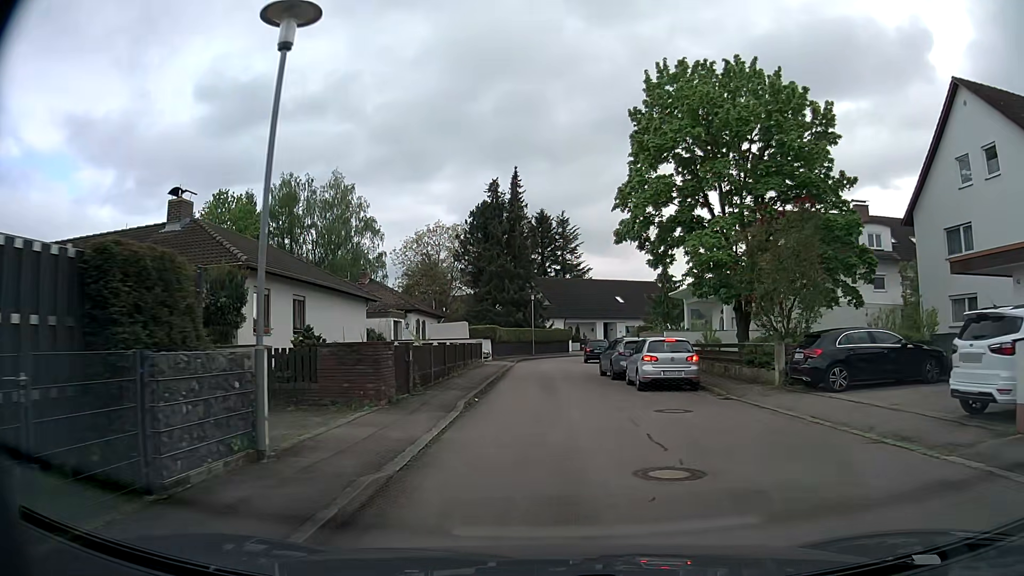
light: Day
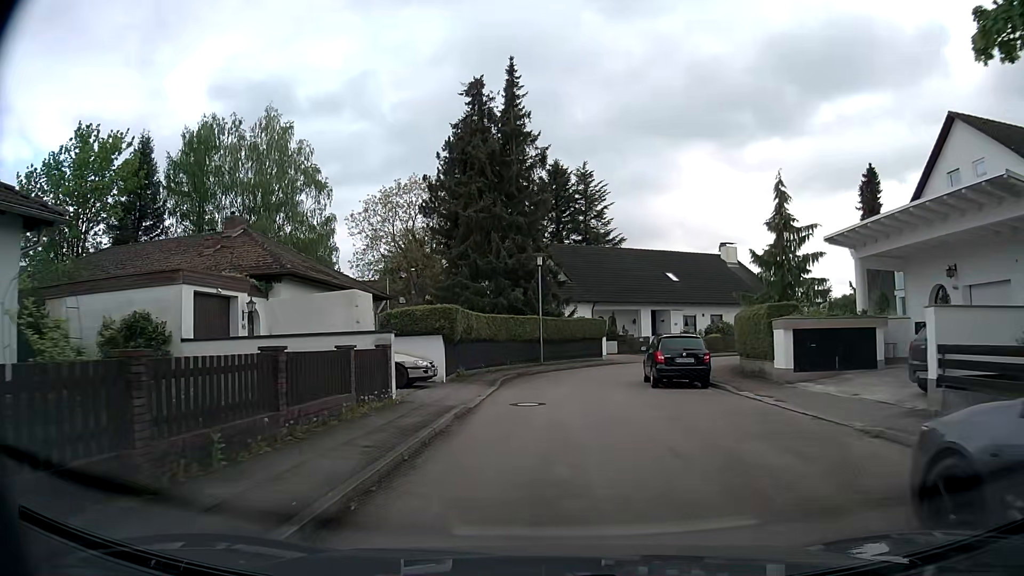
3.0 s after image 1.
(0.0, +23.6) m; -1°
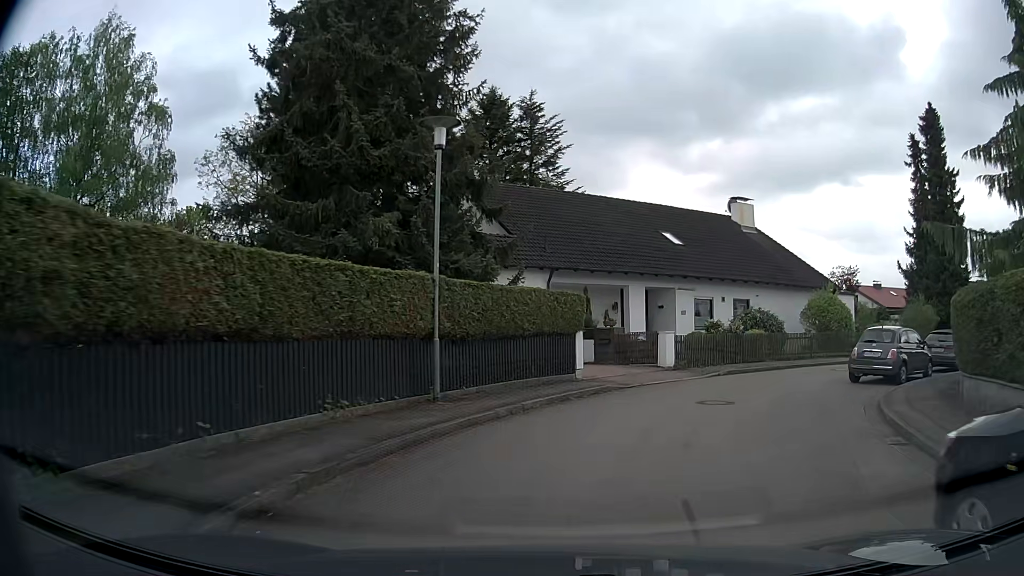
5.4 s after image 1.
(+0.3, +18.3) m; +5°
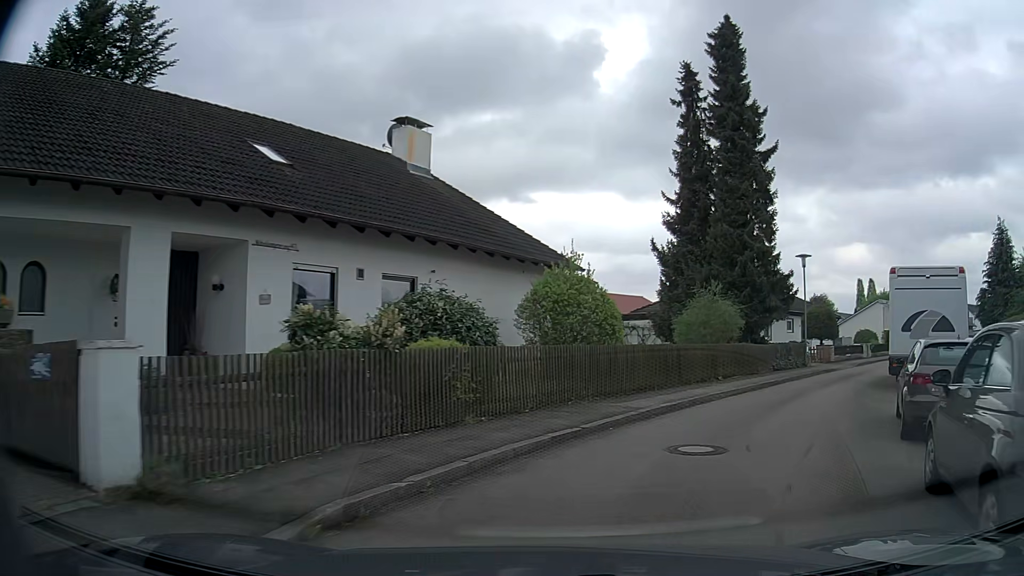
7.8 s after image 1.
(+3.6, +15.4) m; +28°
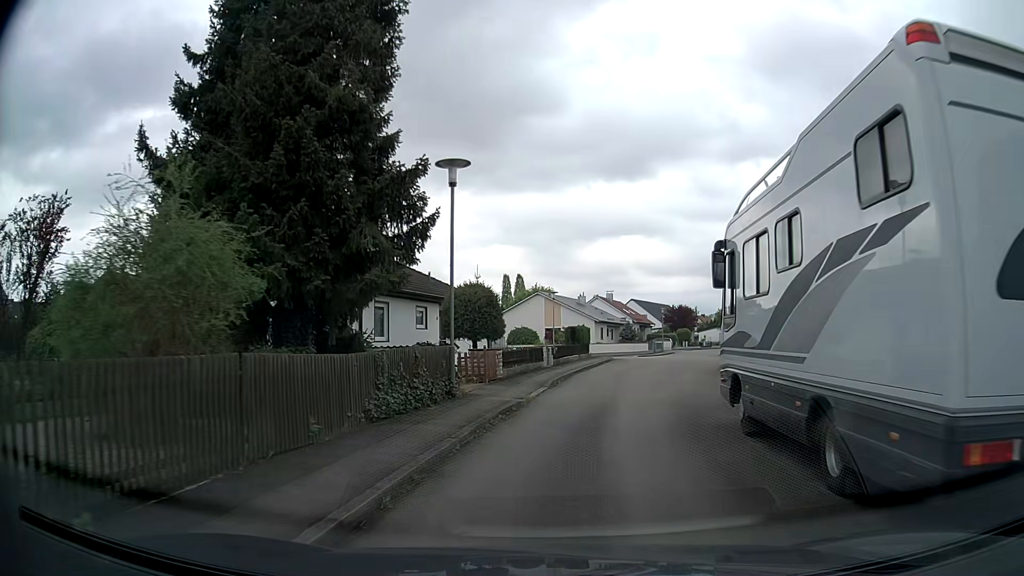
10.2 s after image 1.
(+5.1, +15.5) m; +31°
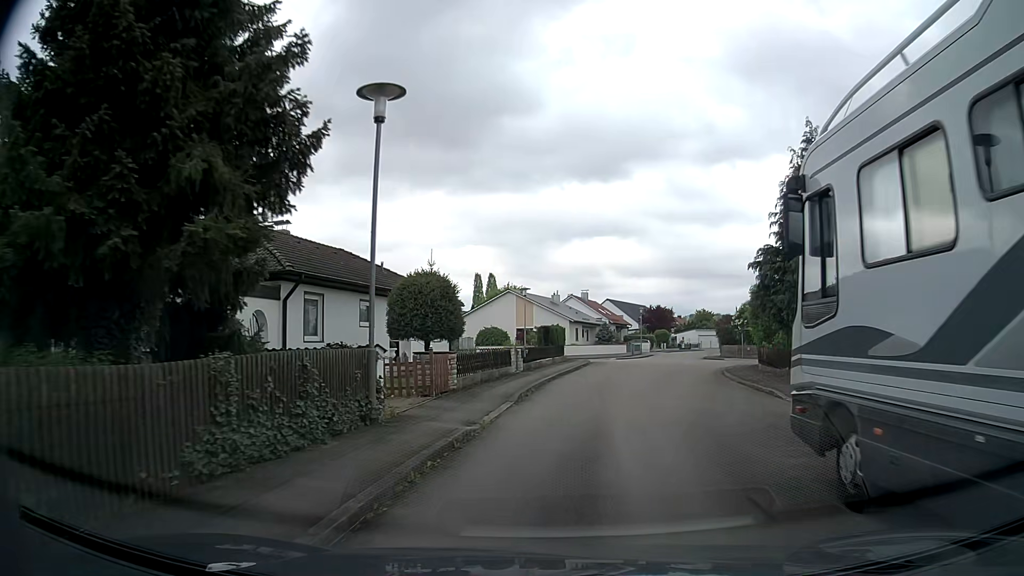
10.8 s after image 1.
(+0.1, +4.4) m; +2°
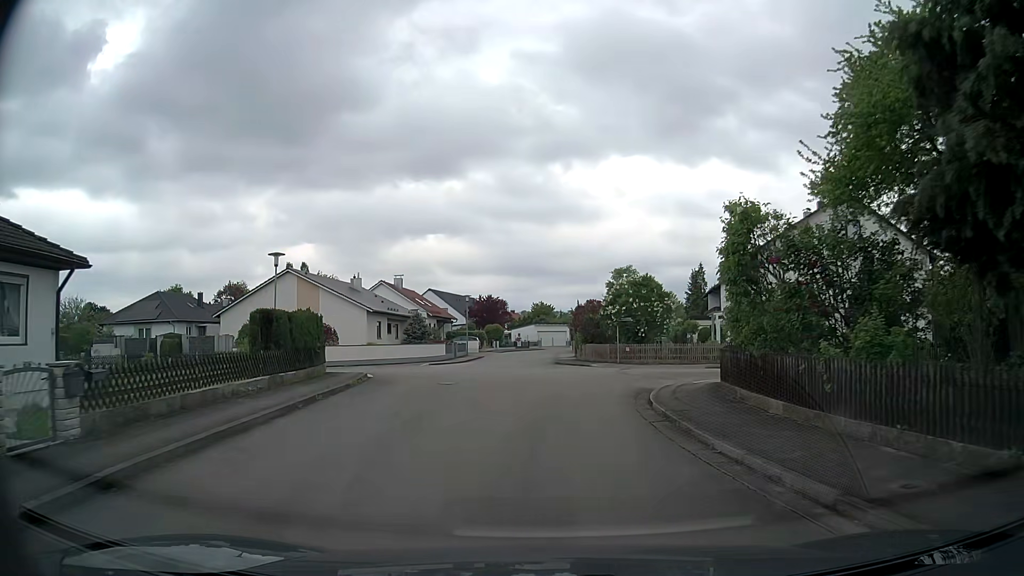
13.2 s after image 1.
(+2.4, +17.8) m; +14°
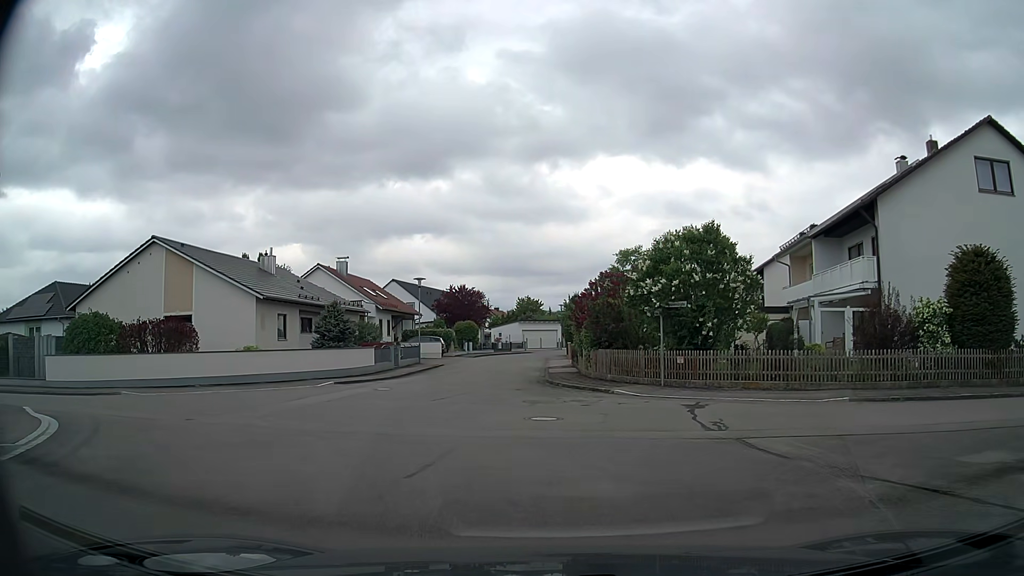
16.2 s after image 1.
(+0.2, +16.4) m; +1°
(-1, +10) (-9, +16) (-19, +18) (-28, +20) (-38, +22) (-48, +23) (-57, +19) (-58, +9) (-57, -1) (-56, -11) m
